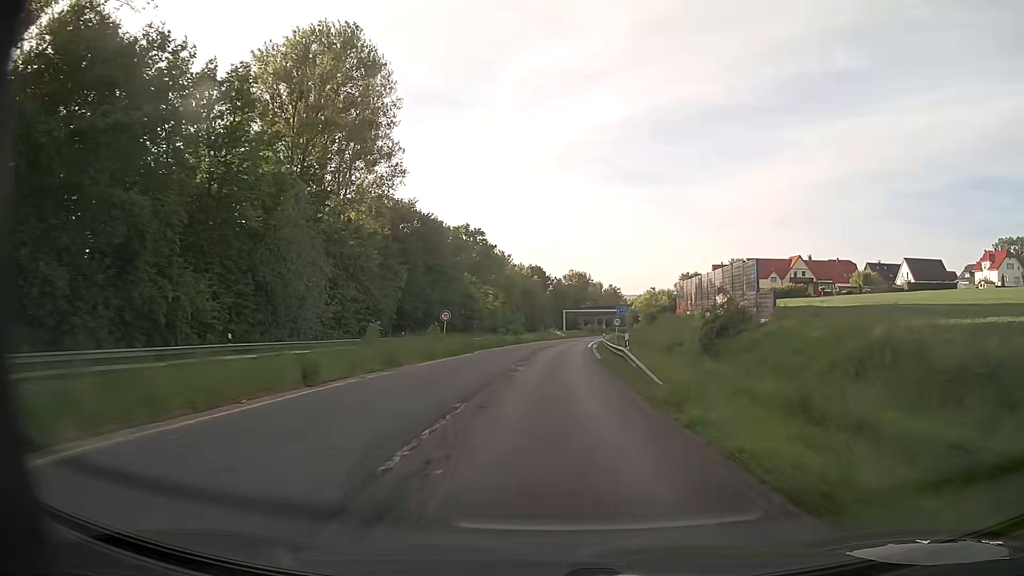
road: trunk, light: Day
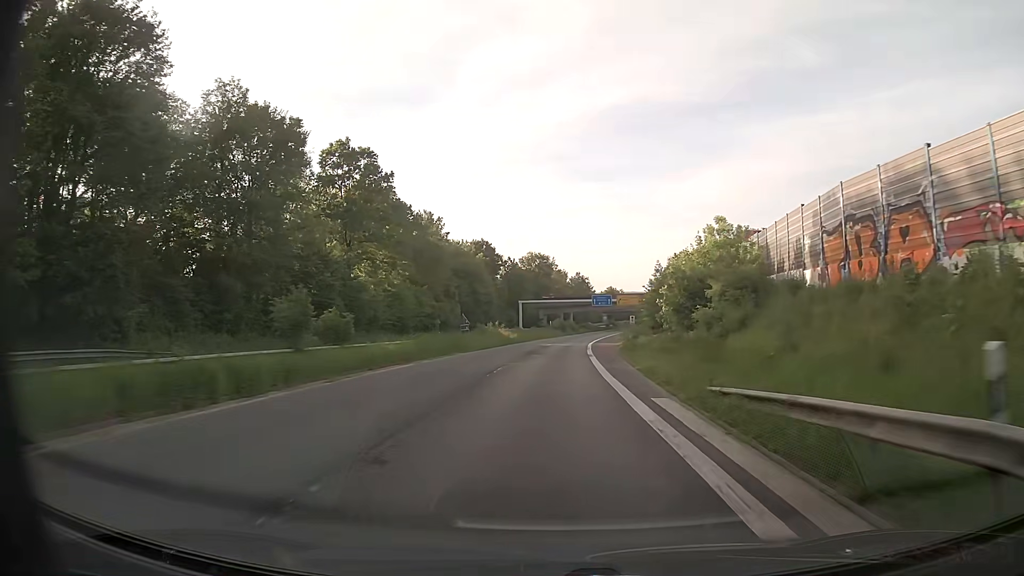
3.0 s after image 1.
(+2.0, +60.1) m; +3°
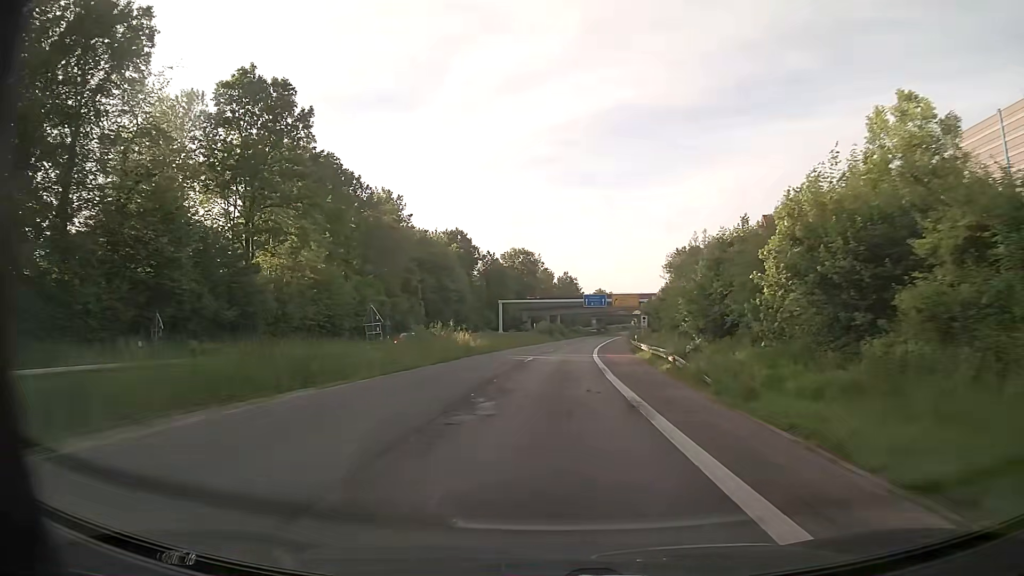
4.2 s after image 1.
(+0.2, +23.2) m; +1°
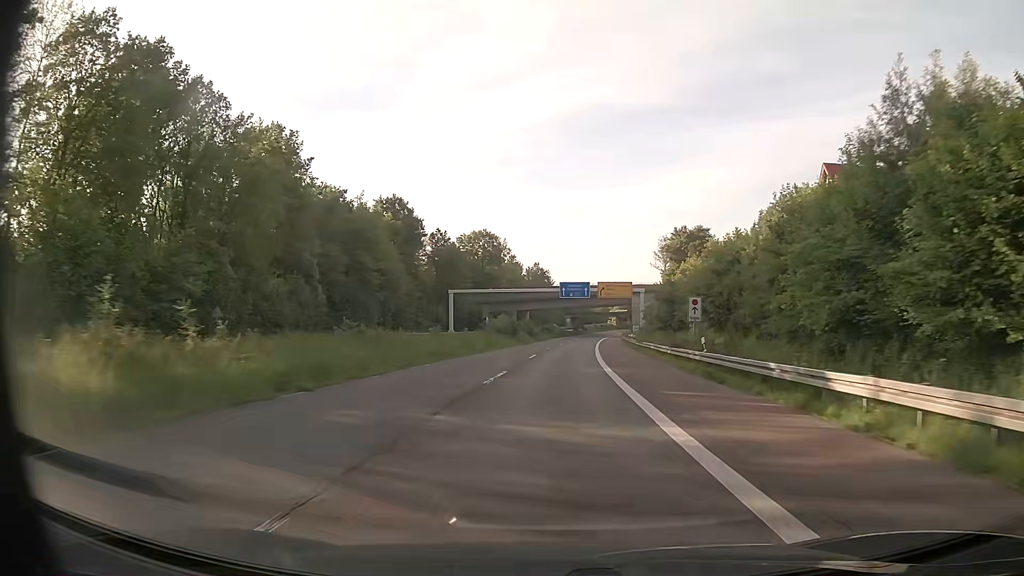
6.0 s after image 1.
(+0.9, +34.5) m; +3°
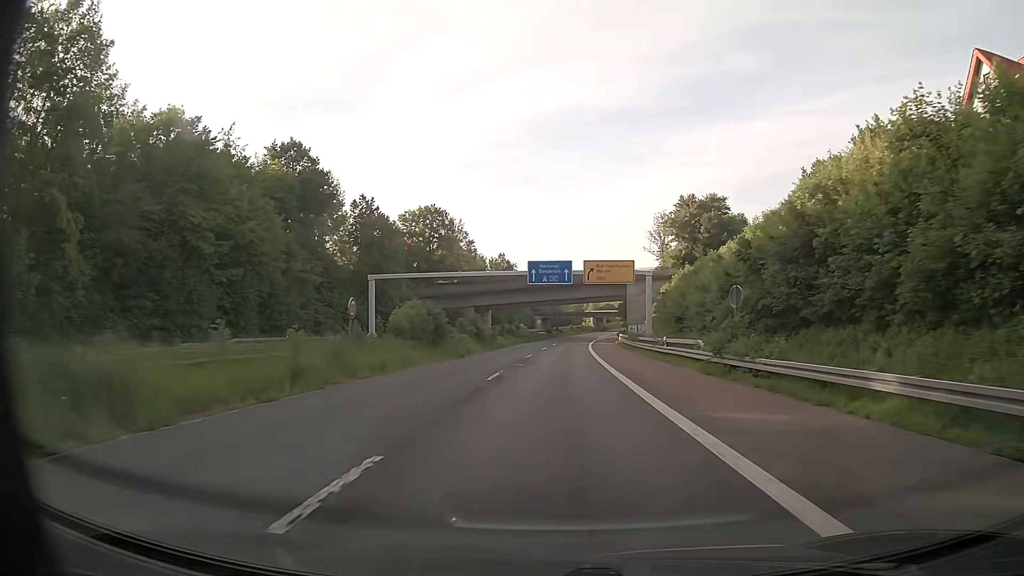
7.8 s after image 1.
(+0.8, +34.9) m; +3°
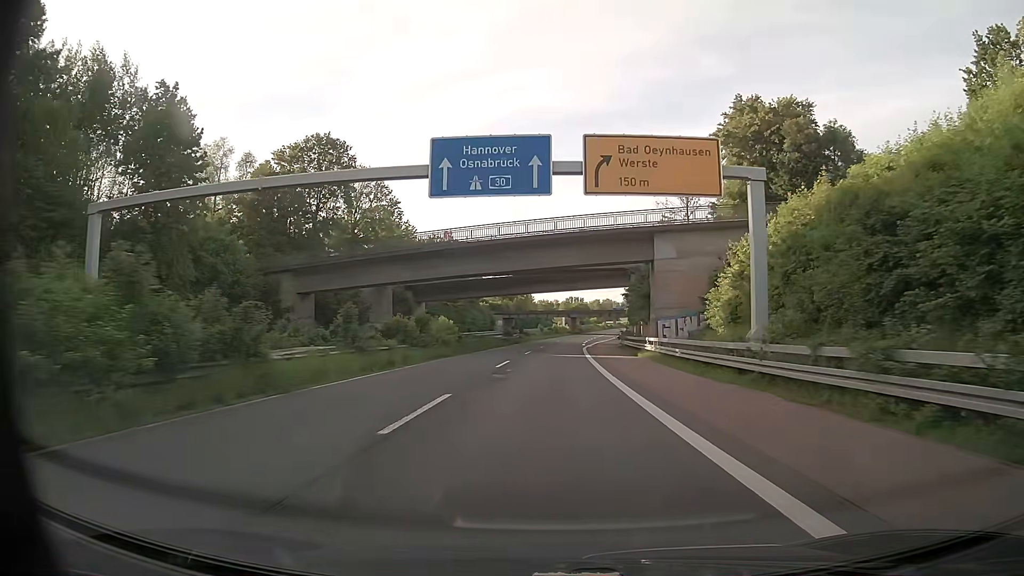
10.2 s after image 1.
(+1.2, +47.7) m; +2°
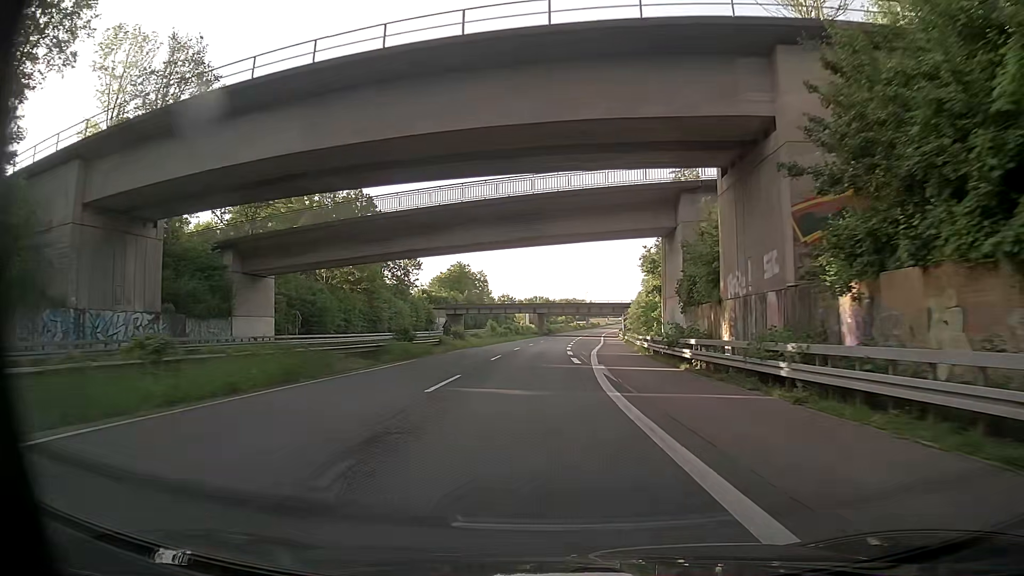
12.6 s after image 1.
(+1.3, +49.0) m; +3°
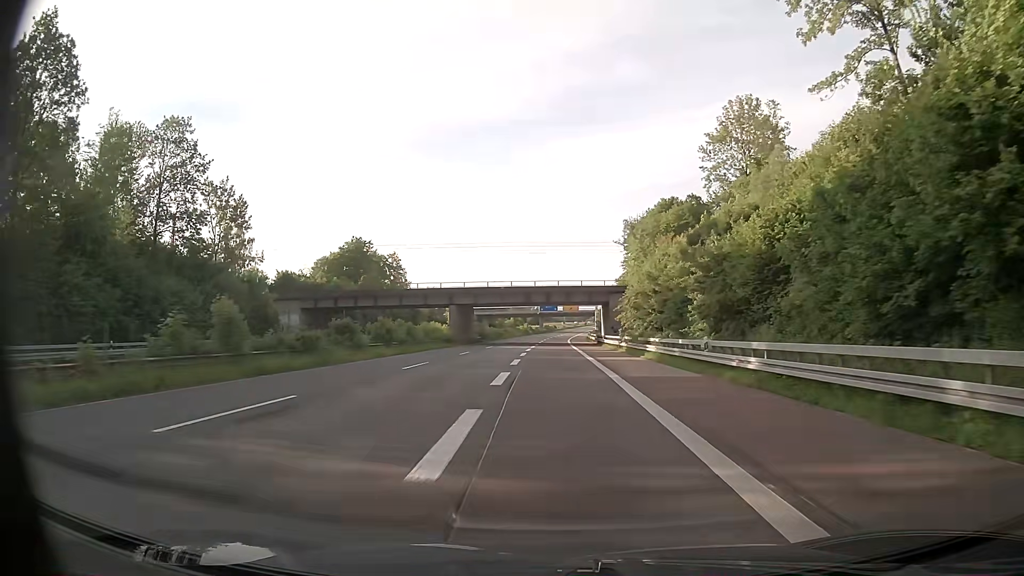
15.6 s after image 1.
(+2.4, +62.0) m; +5°
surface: asphalt
(0, +10) (0, +20) (0, +30) (0, +40) (0, +50) (0, +60) (0, +70) (0, +80) (0, +90) (0, +100) m
